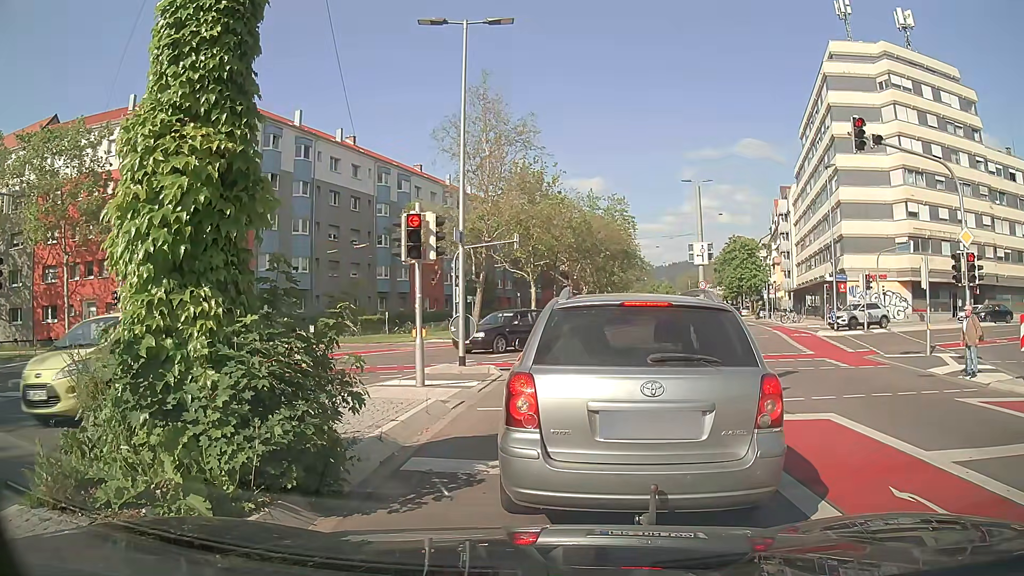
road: secondary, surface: asphalt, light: Day
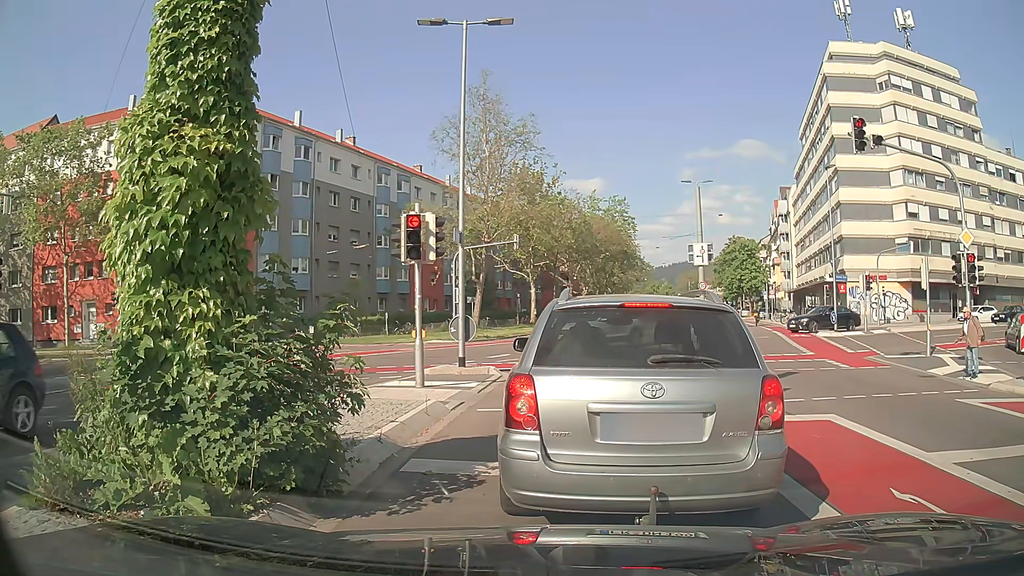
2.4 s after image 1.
(0.0, +0.1) m; 0°
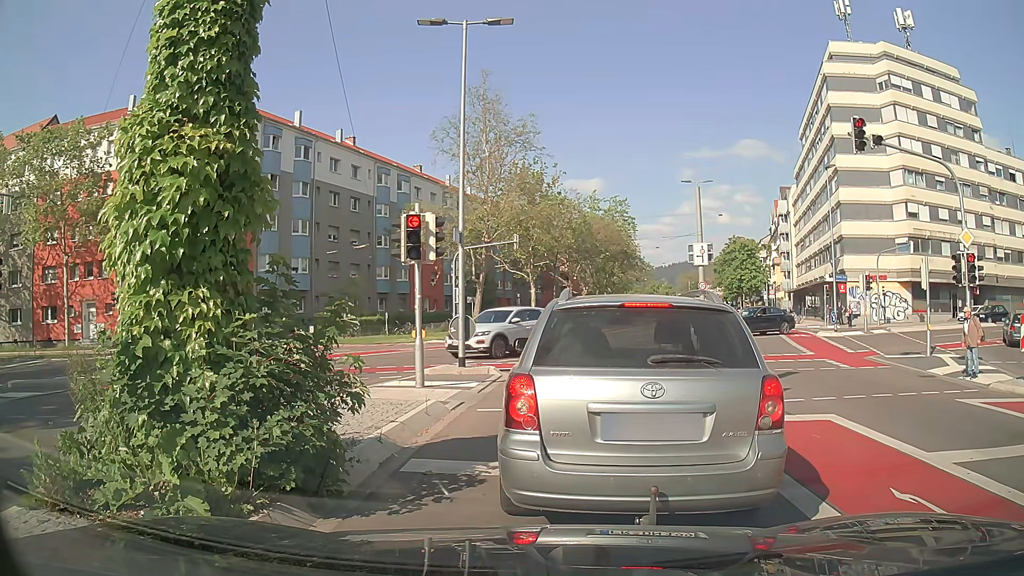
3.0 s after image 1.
(0.0, 0.0) m; 0°
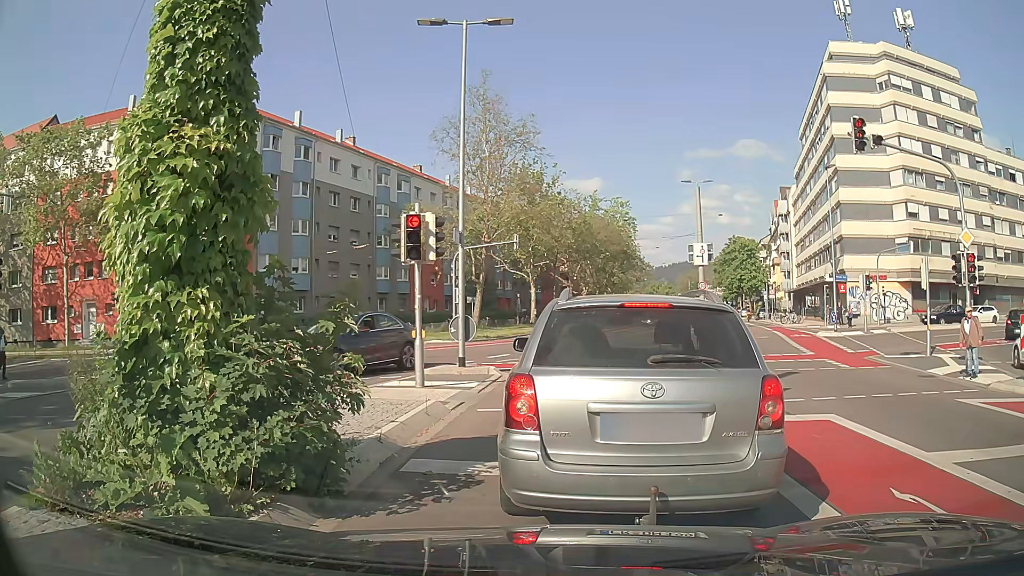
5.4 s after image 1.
(0.0, 0.0) m; 0°
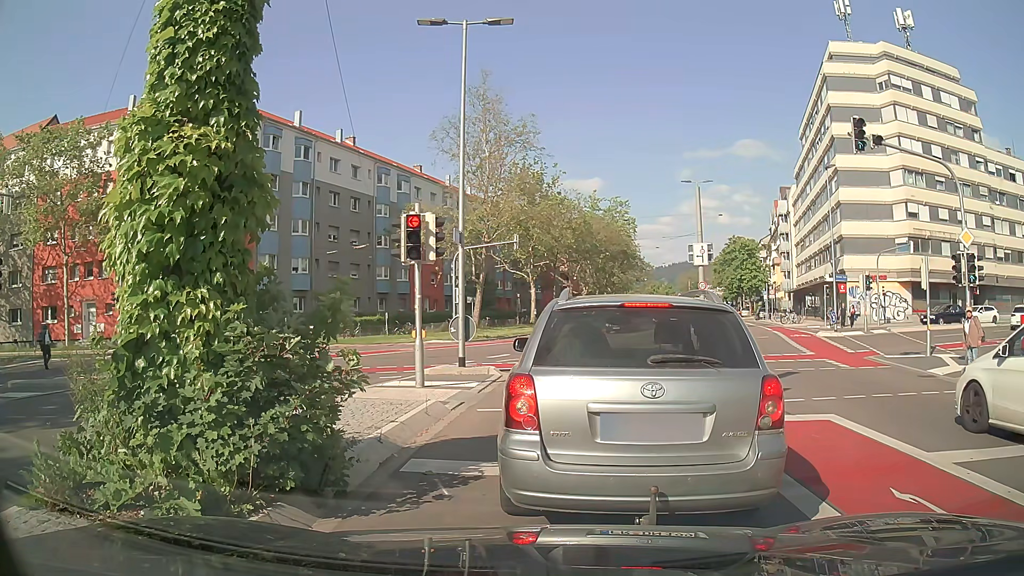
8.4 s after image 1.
(0.0, 0.0) m; 0°
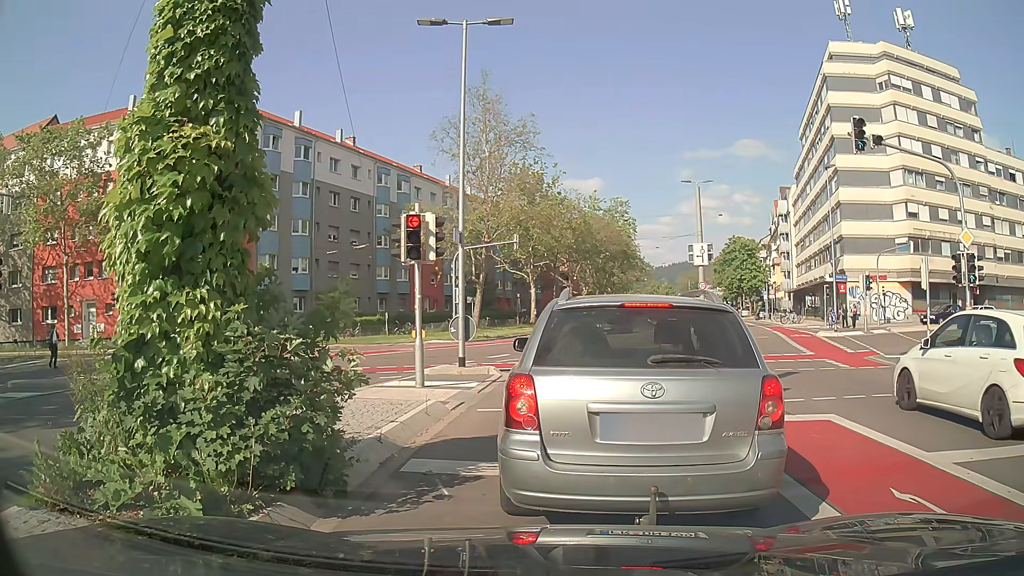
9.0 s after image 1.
(0.0, 0.0) m; 0°
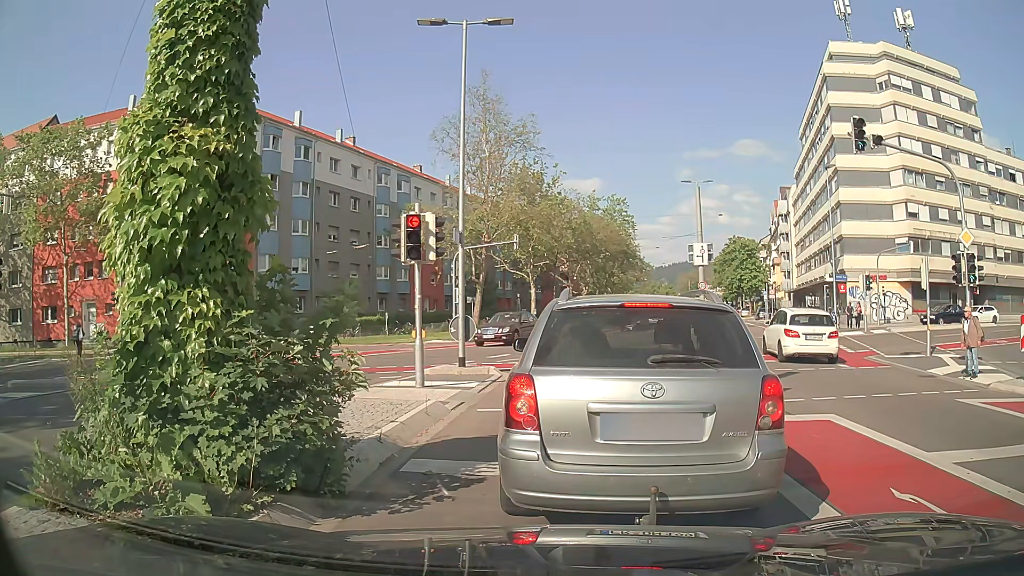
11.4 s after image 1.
(0.0, 0.0) m; 0°
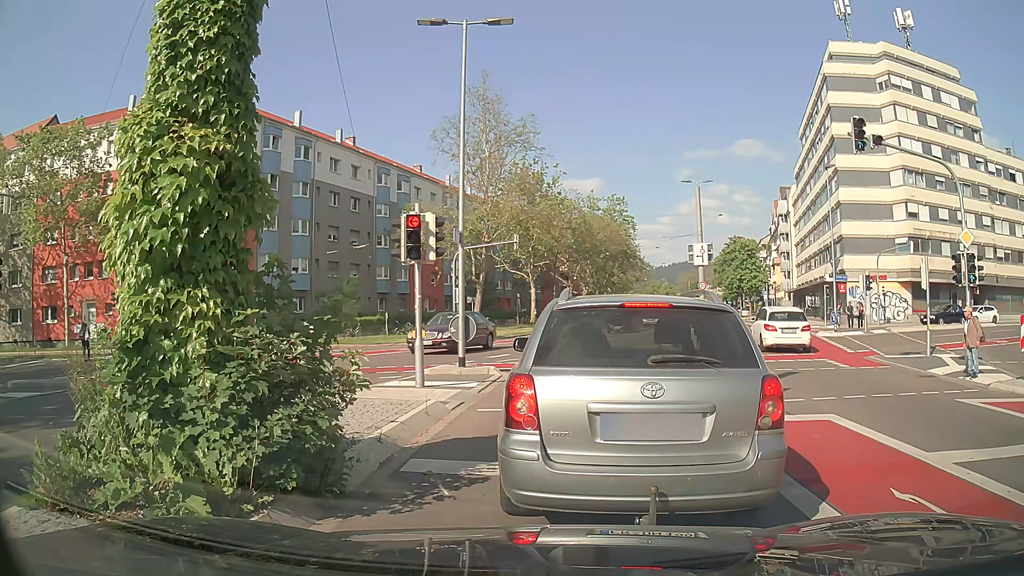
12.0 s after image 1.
(0.0, 0.0) m; 0°
